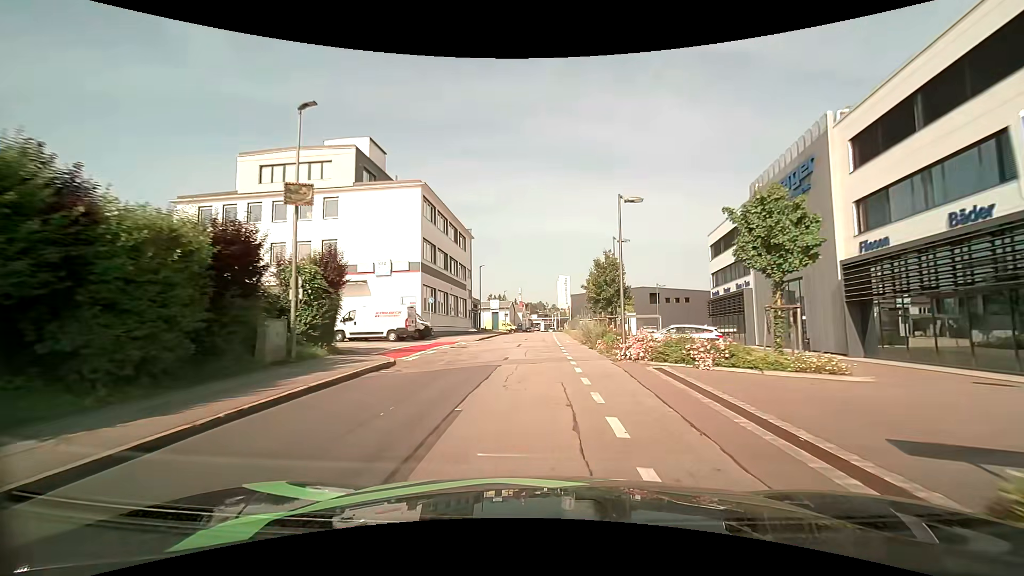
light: Day
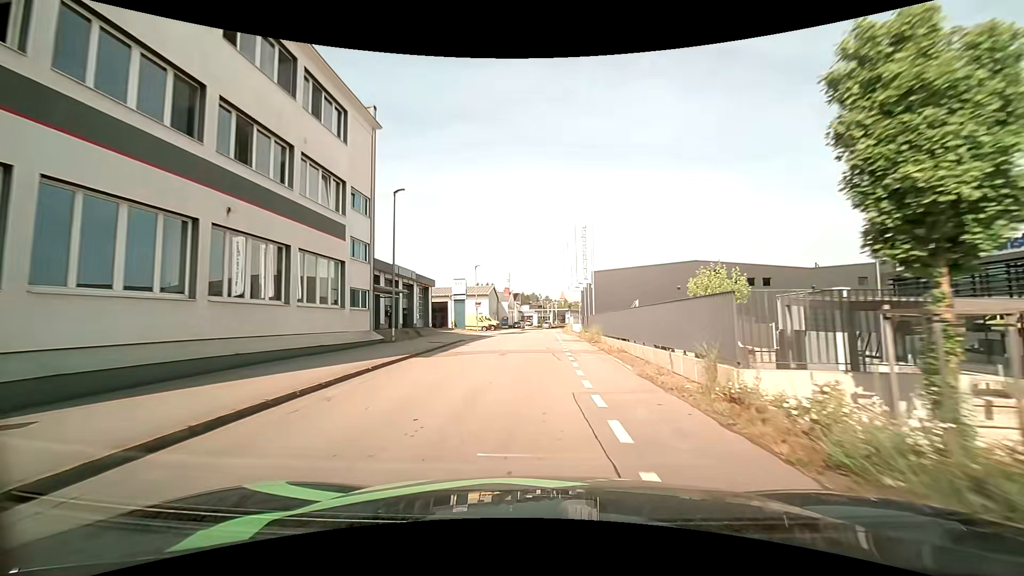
(0.0, +34.6) m; 0°
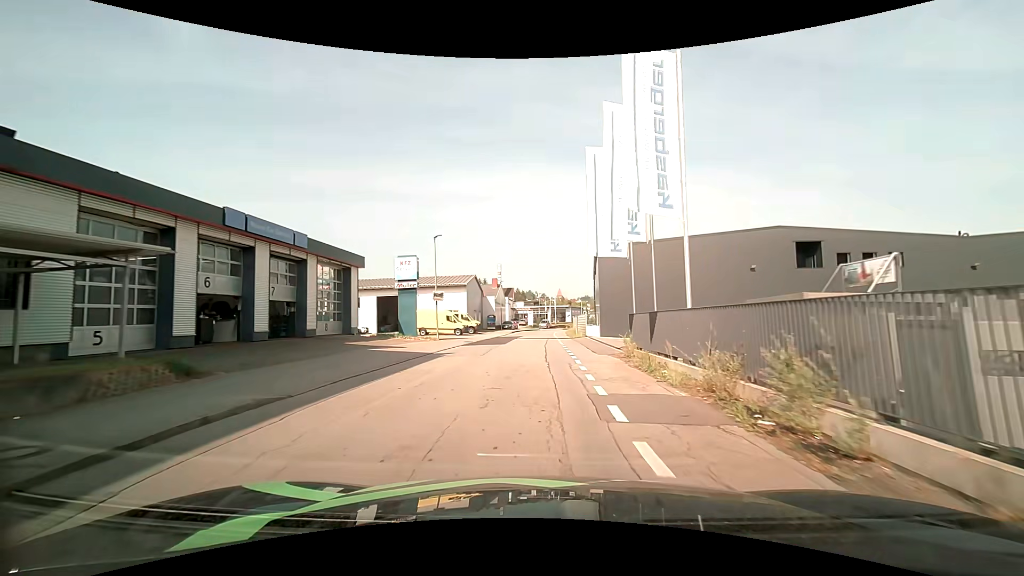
(+0.3, +21.2) m; +1°
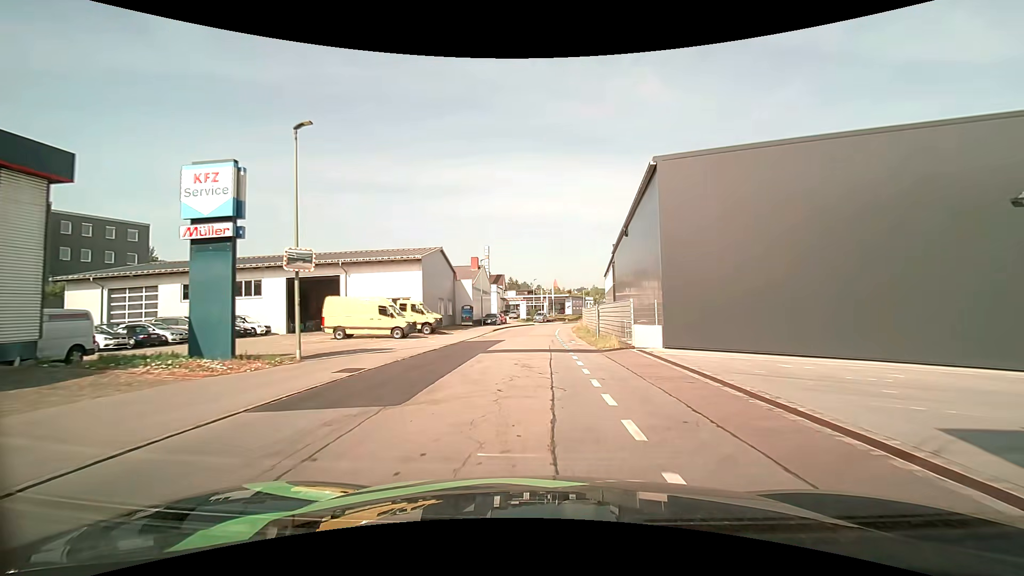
(0.0, +21.0) m; 0°
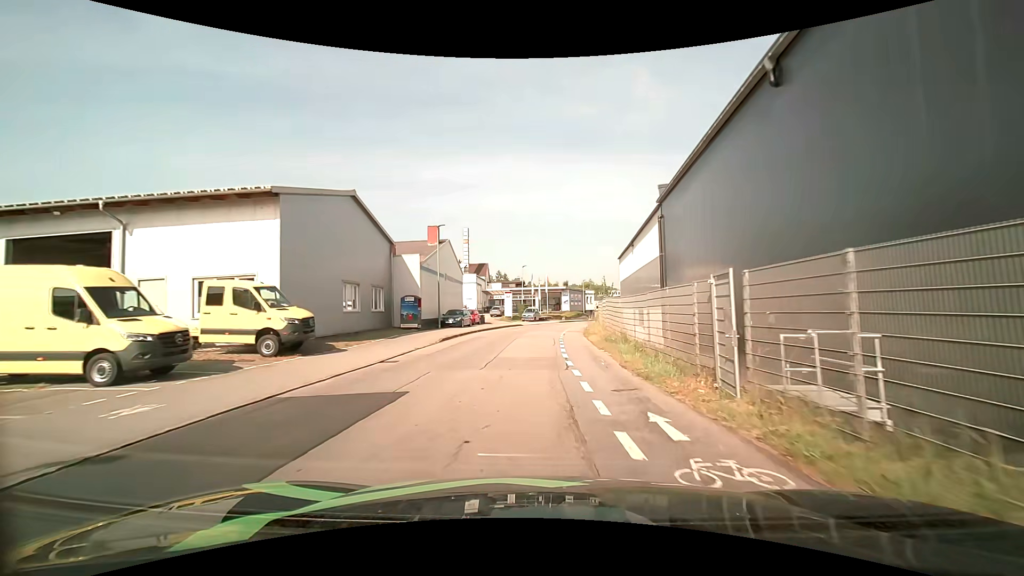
(+0.1, +20.8) m; +1°
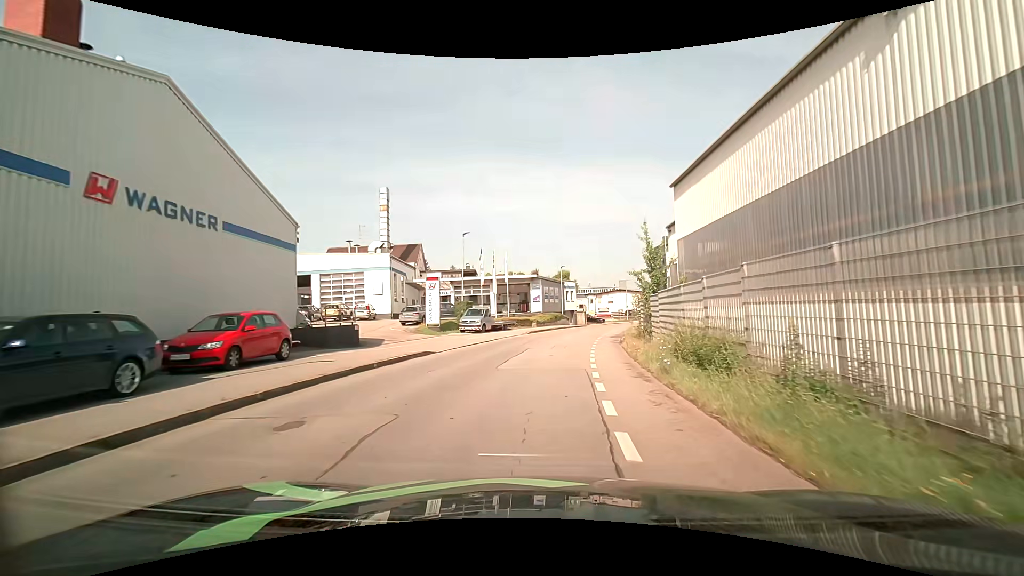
(+1.0, +32.5) m; +4°
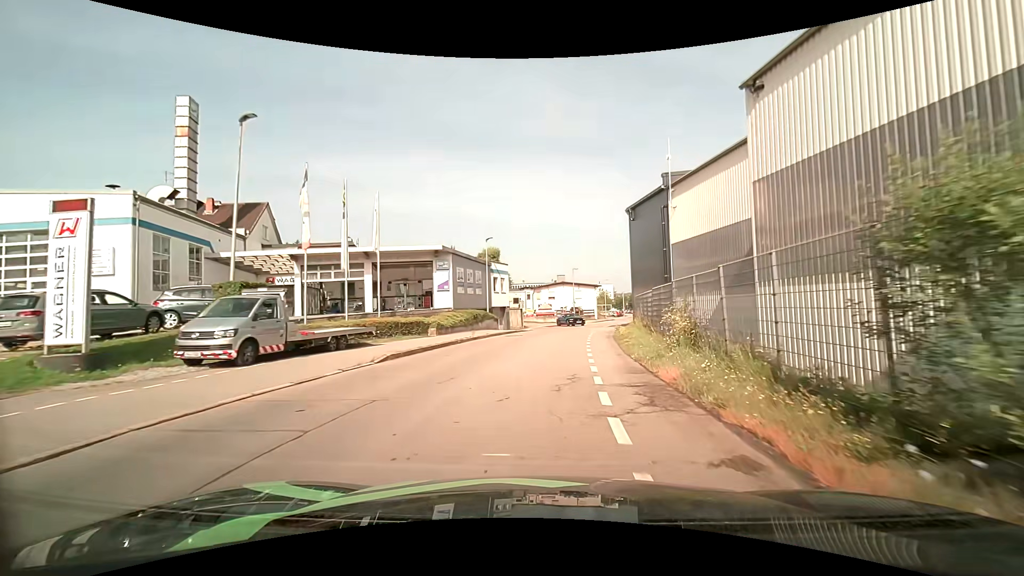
(+1.2, +23.8) m; +7°
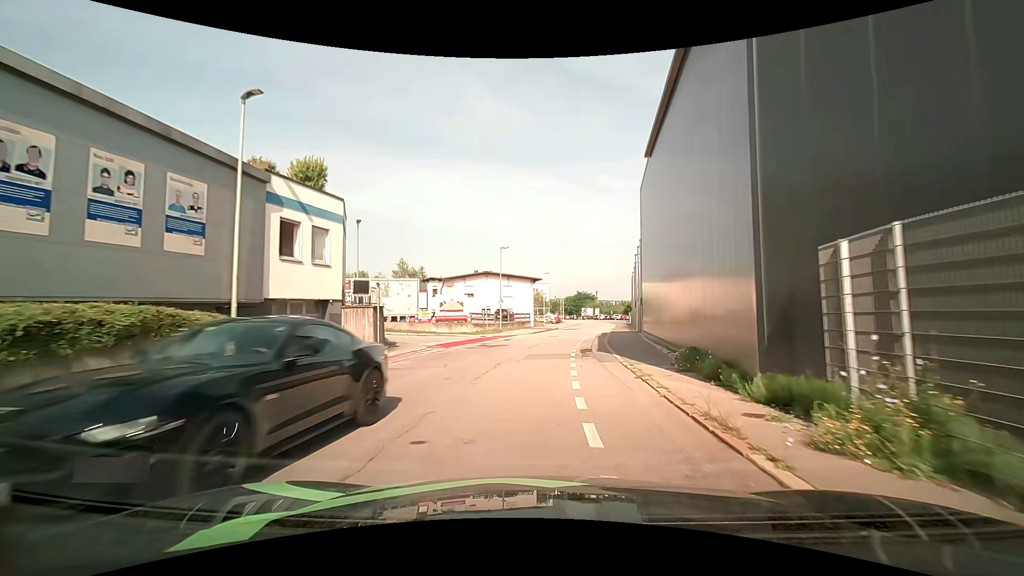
(+2.1, +28.3) m; +8°
(0, +10) (+1, +20) (+2, +30) (+4, +40) (+6, +50) (+7, +59) (+9, +69) (+10, +79) (+12, +89) (+13, +99) m
